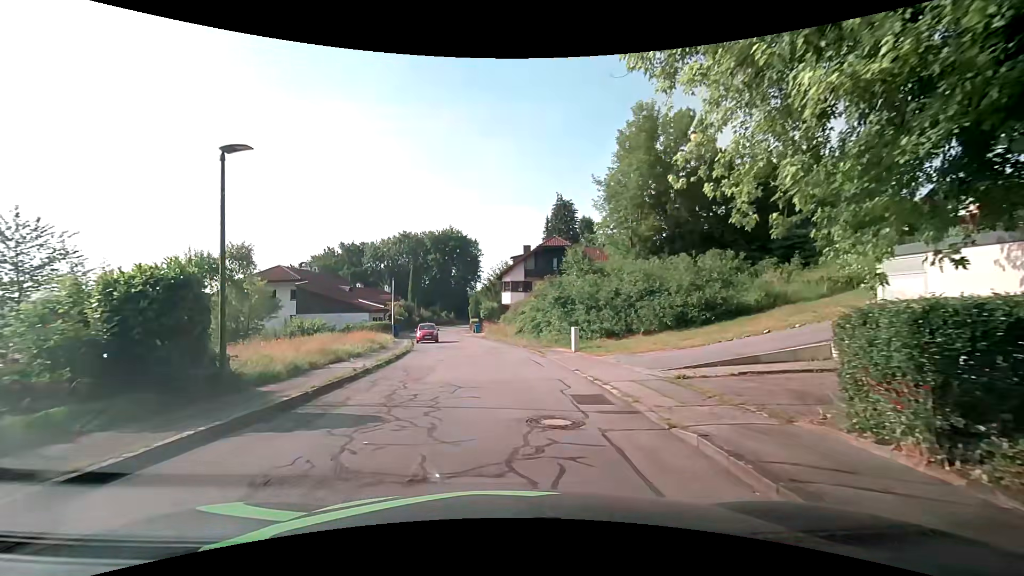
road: residential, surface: asphalt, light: Day
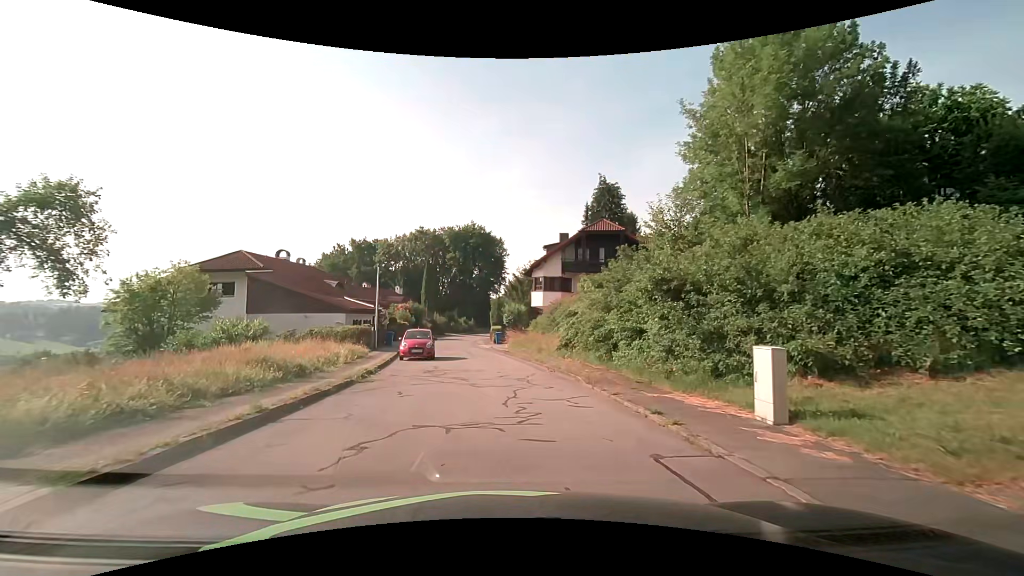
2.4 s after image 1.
(-0.2, +14.0) m; -2°
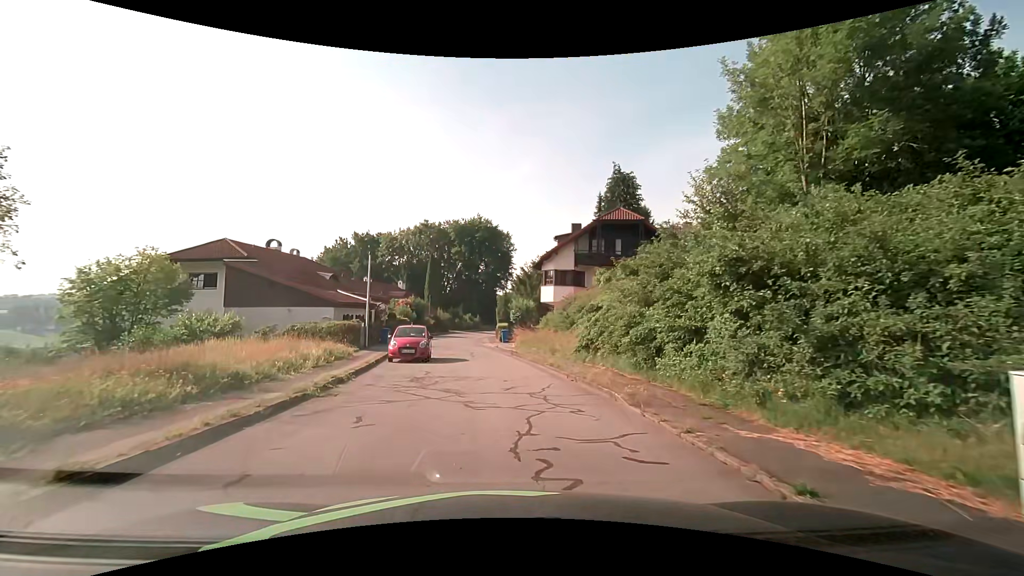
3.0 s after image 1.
(0.0, +3.6) m; -1°
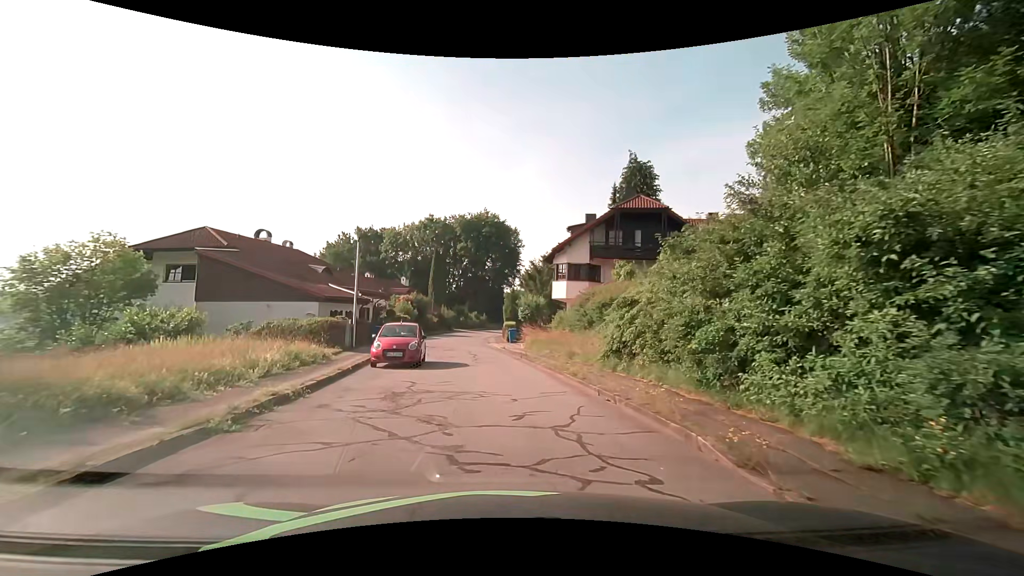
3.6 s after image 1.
(0.0, +3.7) m; -1°
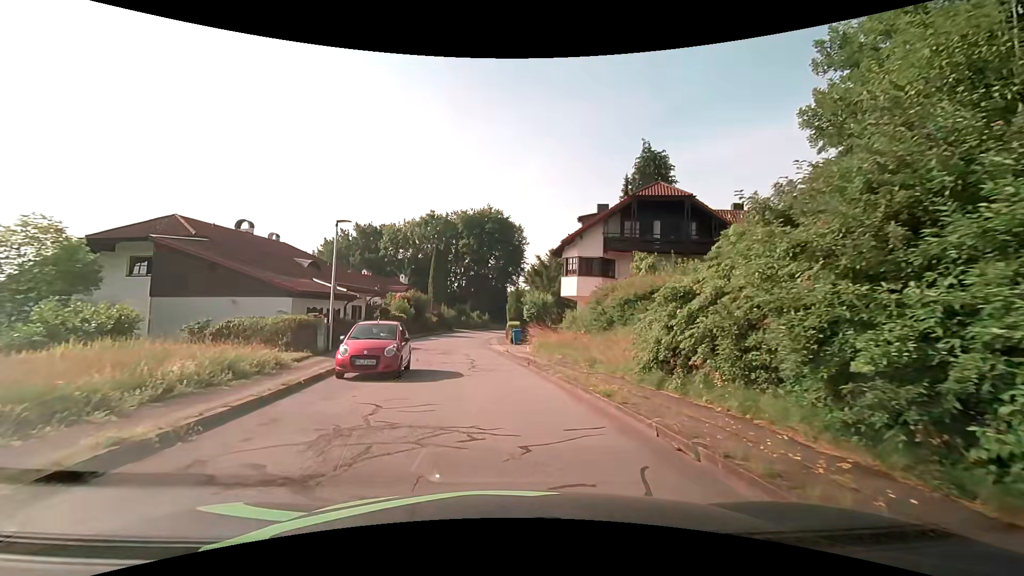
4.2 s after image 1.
(0.0, +3.7) m; 0°
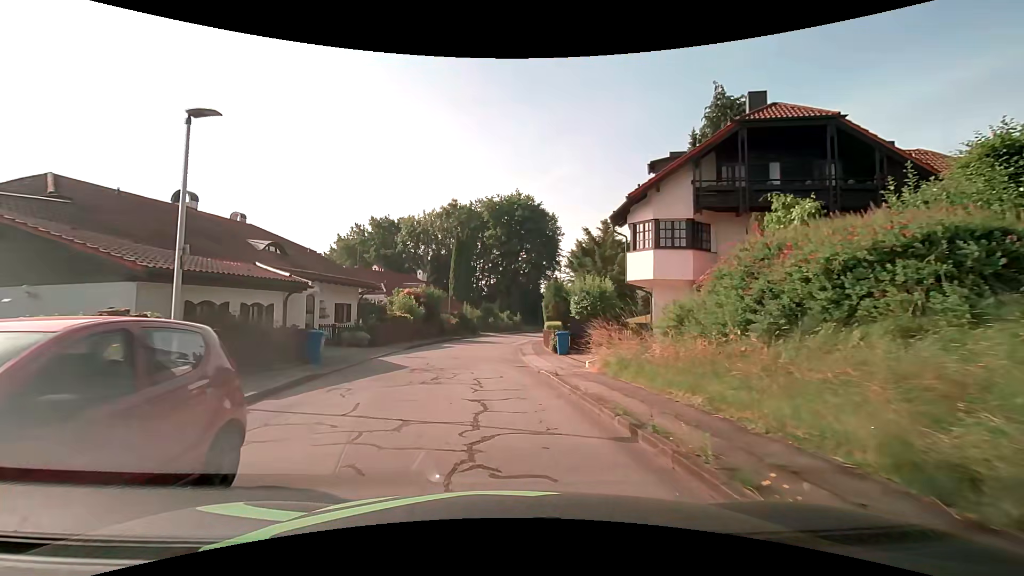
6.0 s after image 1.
(-0.2, +11.3) m; -4°
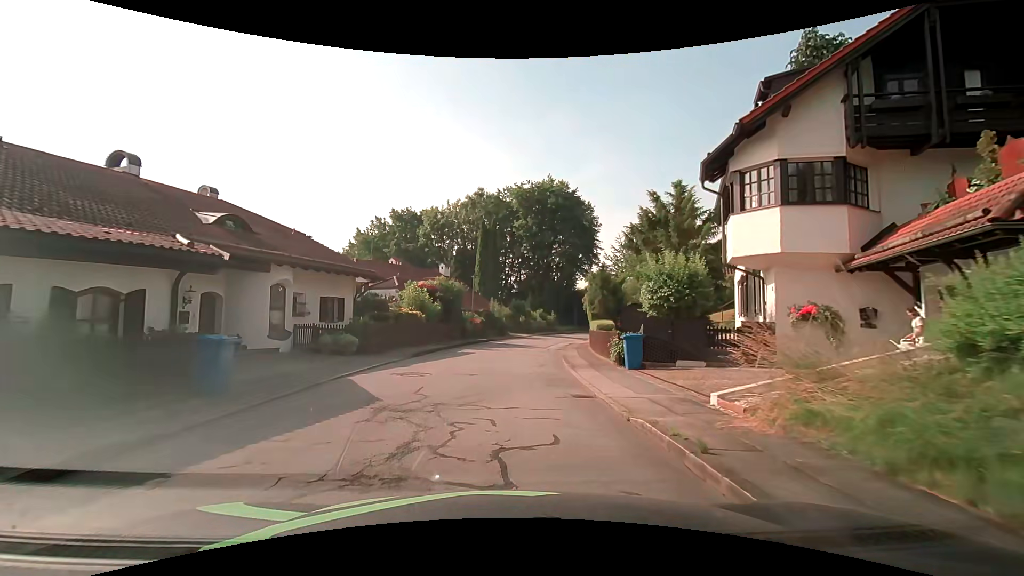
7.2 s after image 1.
(-0.3, +7.6) m; -3°
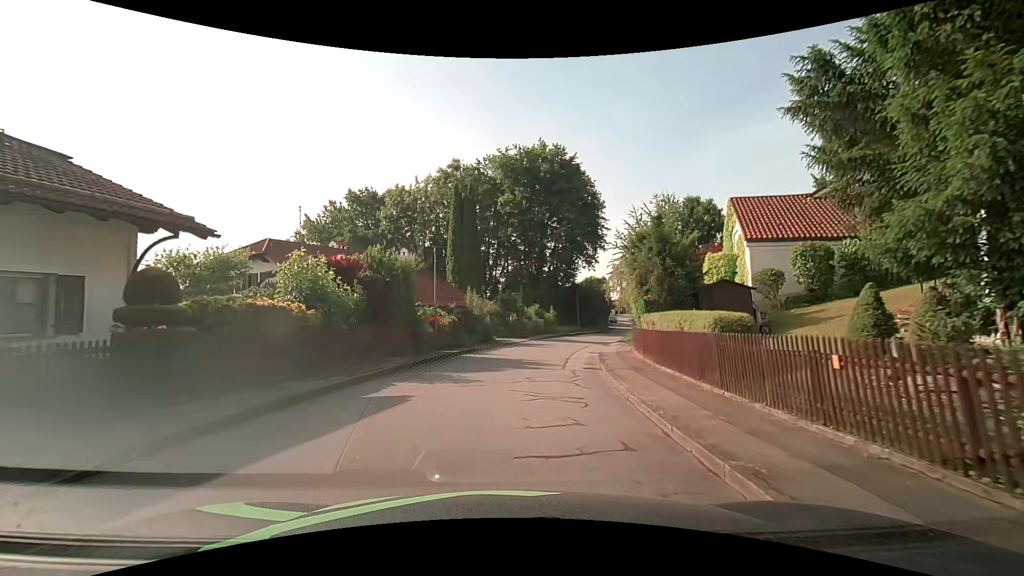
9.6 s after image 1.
(+0.1, +14.7) m; +2°
(0, +10) (+1, +20) (+3, +30) (+6, +39) (+10, +49) (+13, +58) (+17, +67) (+20, +77) (+22, +87) (+24, +97) m
